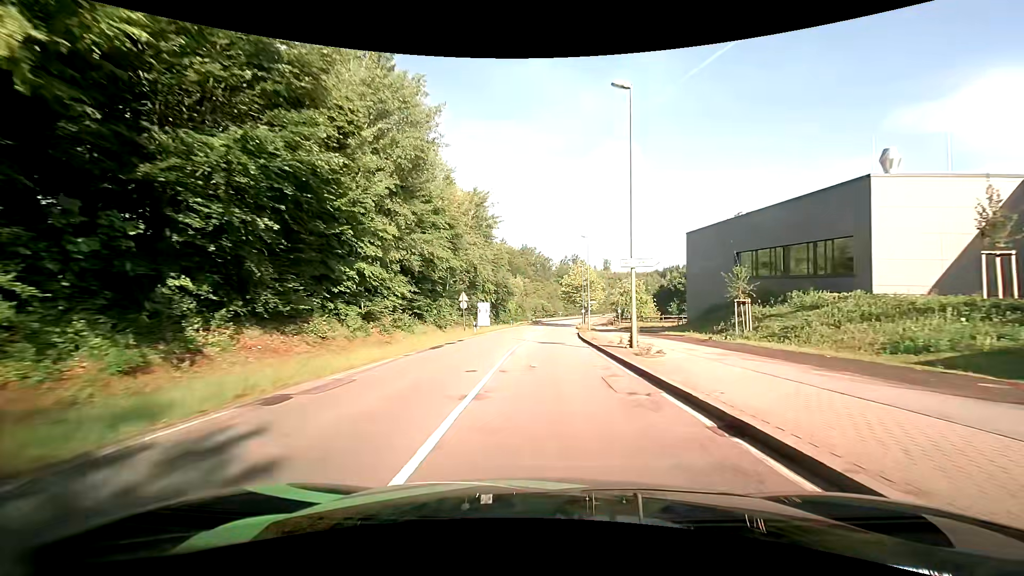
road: secondary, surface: asphalt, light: Day
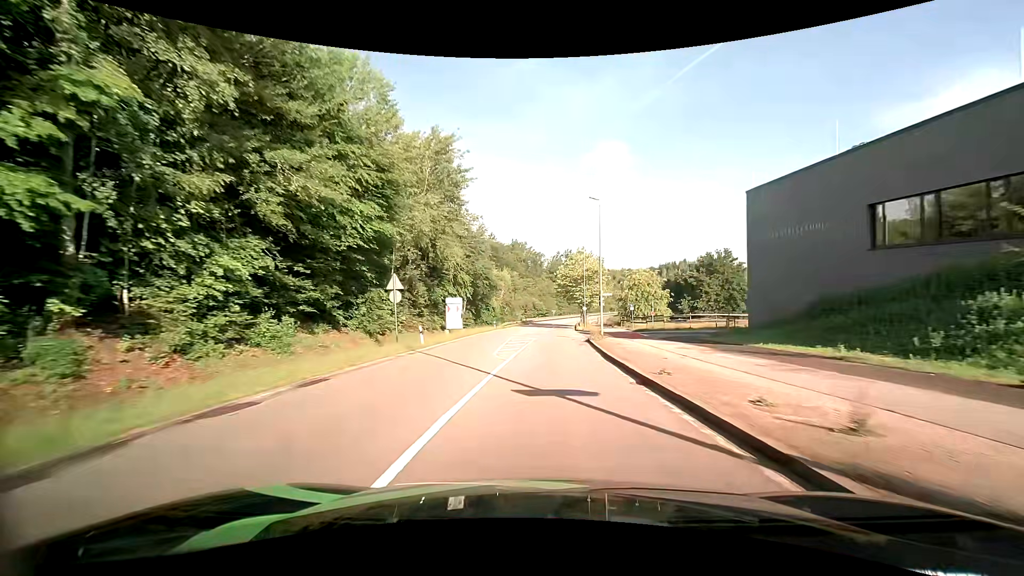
(+0.1, +17.2) m; 0°
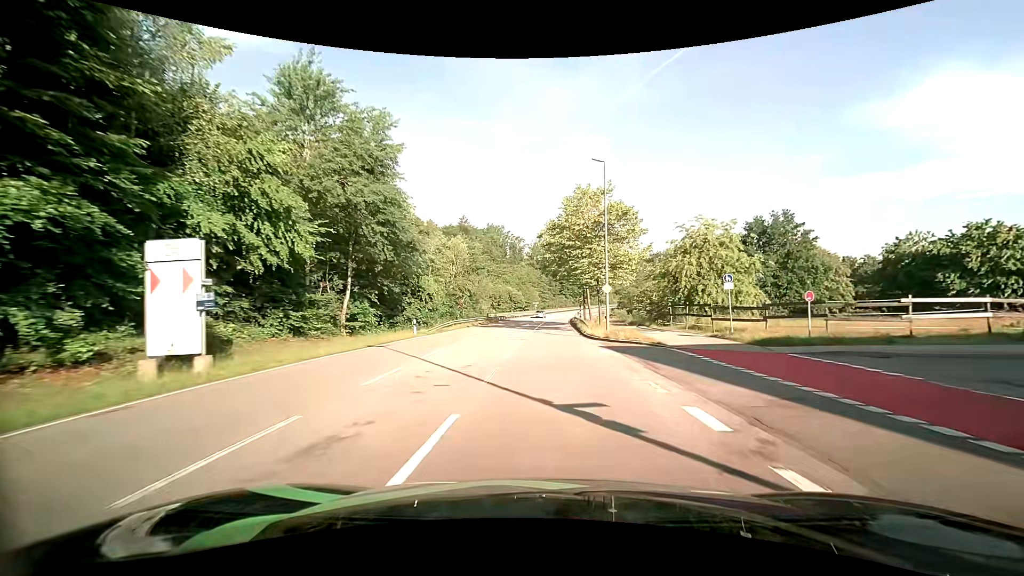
(+1.1, +35.8) m; +3°
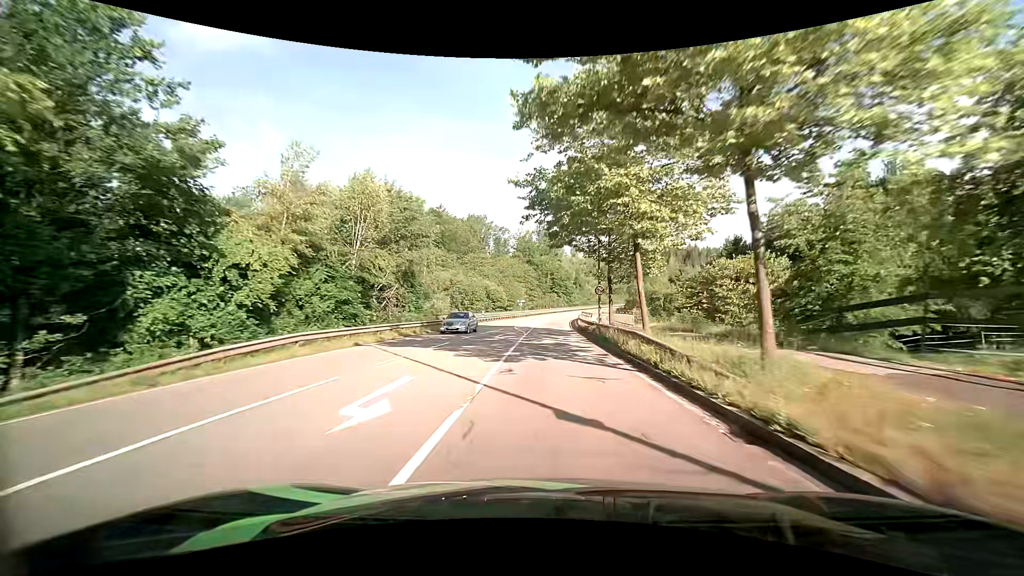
(+0.2, +28.0) m; +1°
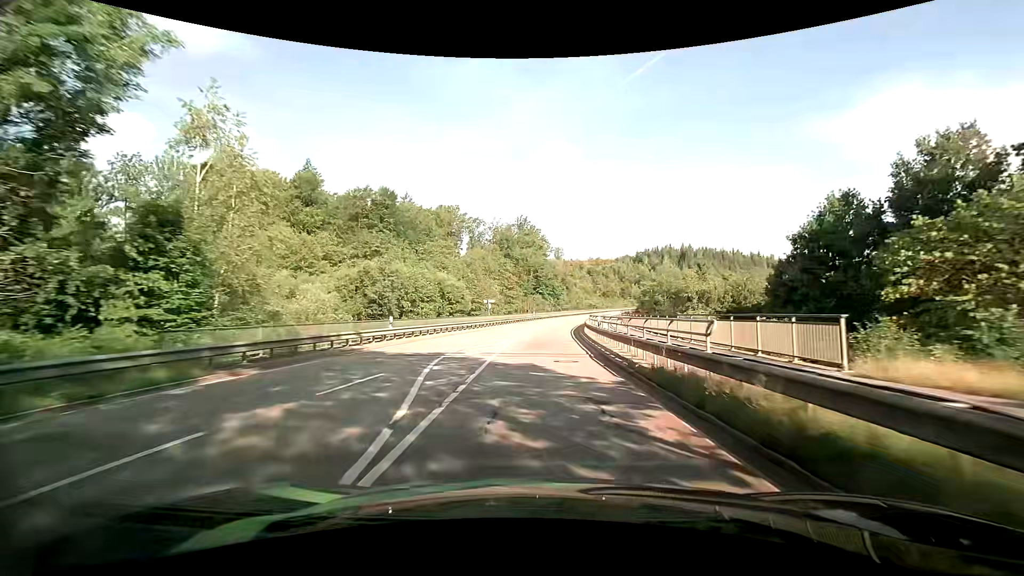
(+0.3, +28.7) m; +1°
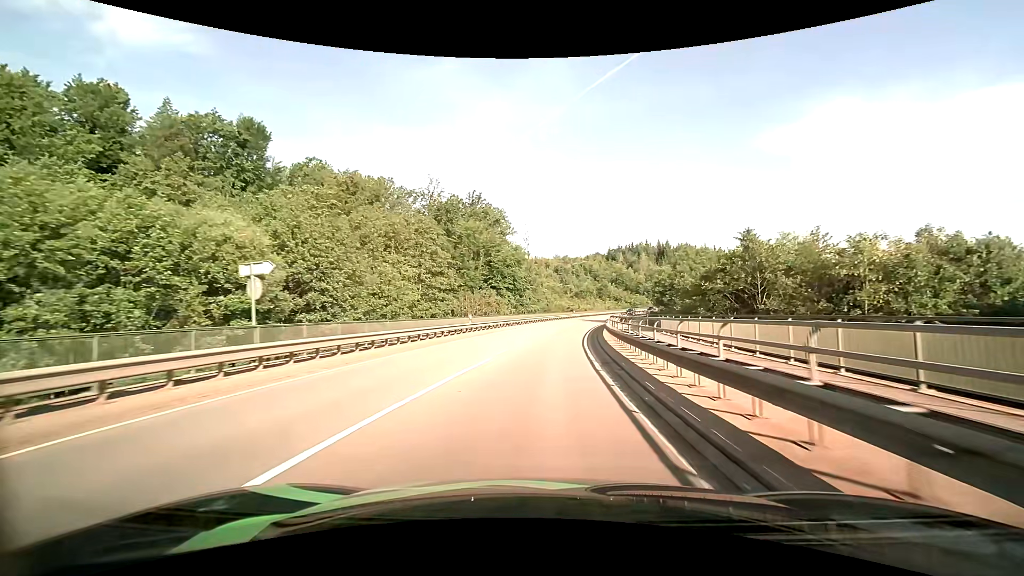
(+1.6, +39.3) m; +5°
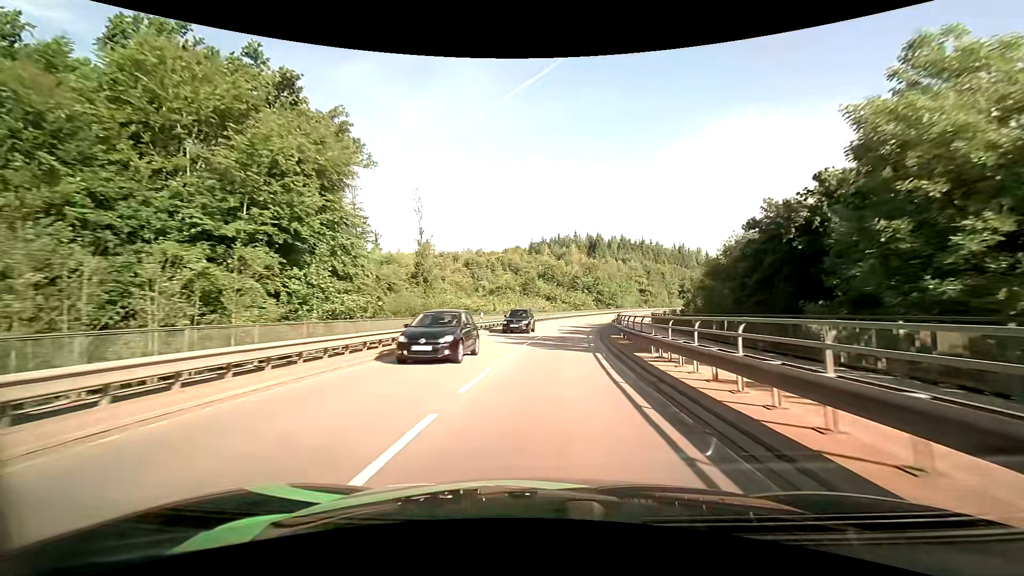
(+3.8, +50.6) m; +9°
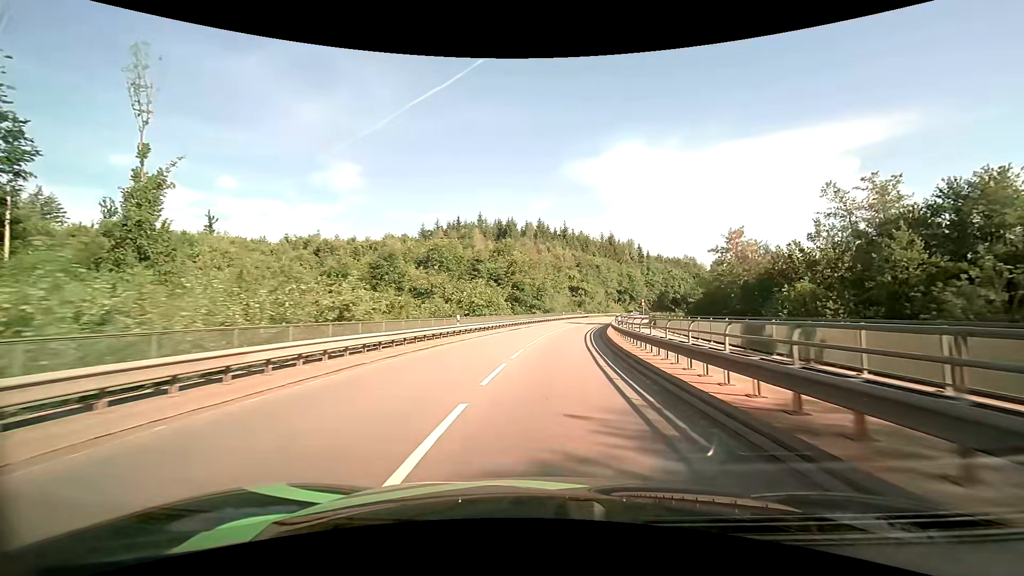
(+4.7, +52.8) m; +11°
(0, +10) (+1, +20) (+2, +30) (+3, +40) (+4, +50) (+6, +60) (+8, +69) (+10, +79) (+13, +89) (+16, +98) m
